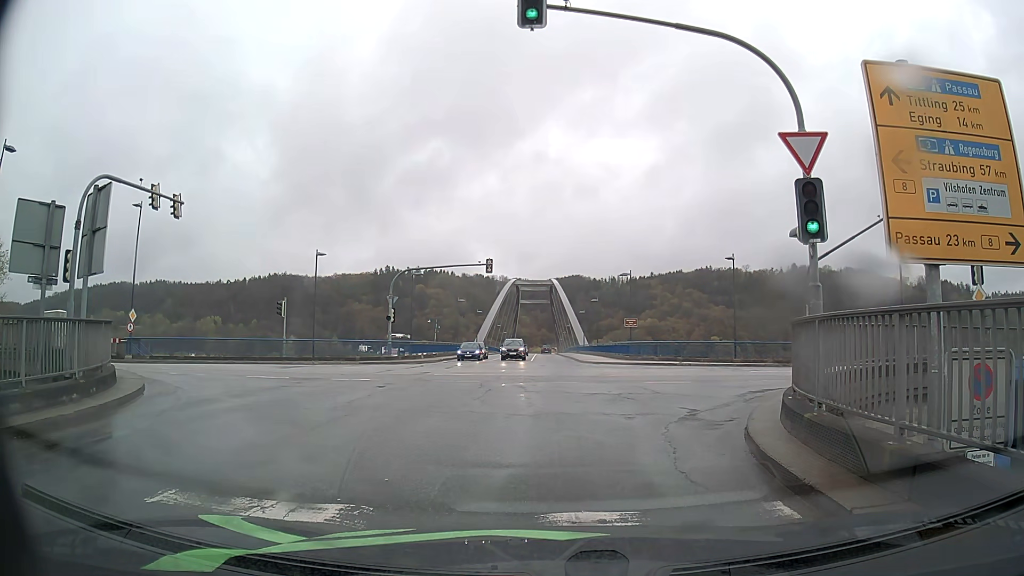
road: tertiary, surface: asphalt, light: Day
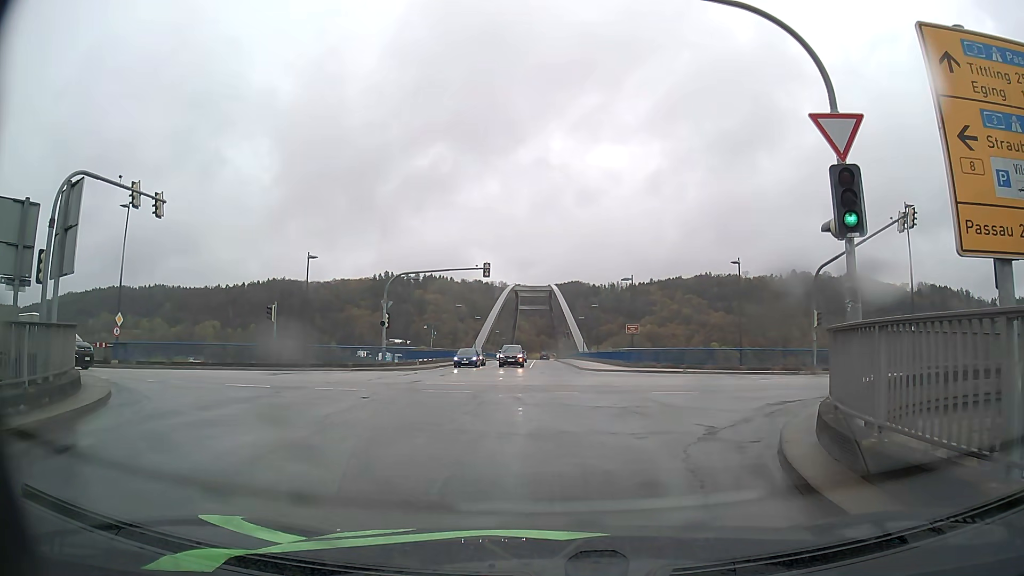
(0.0, +1.5) m; +1°
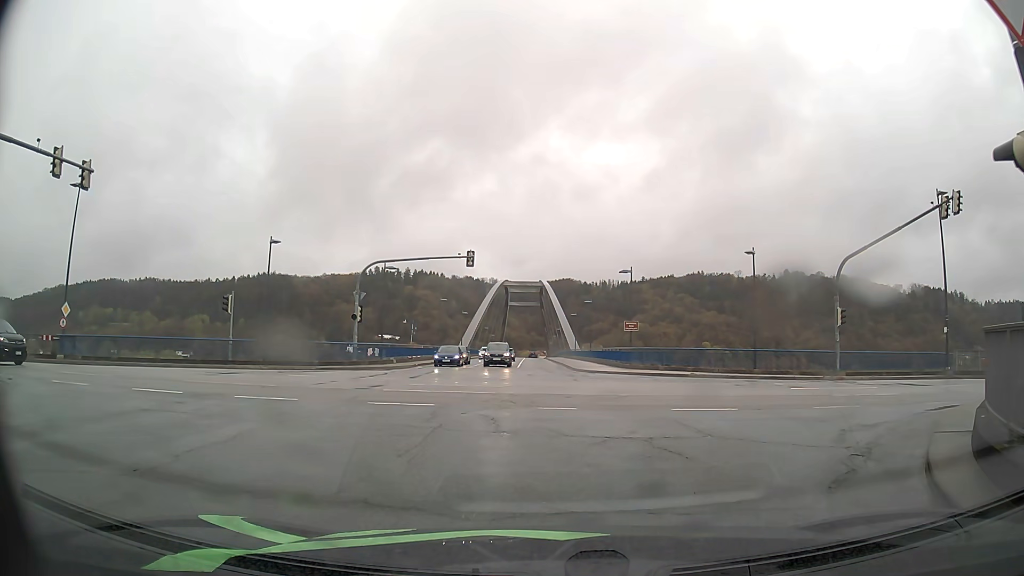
(0.0, +4.7) m; -1°
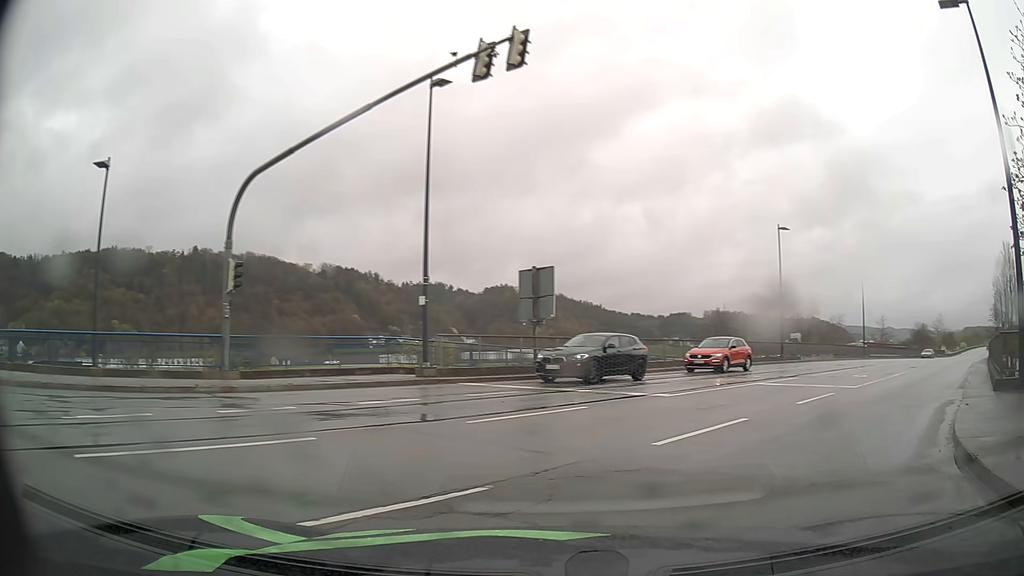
(+5.3, +13.9) m; +52°
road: primary
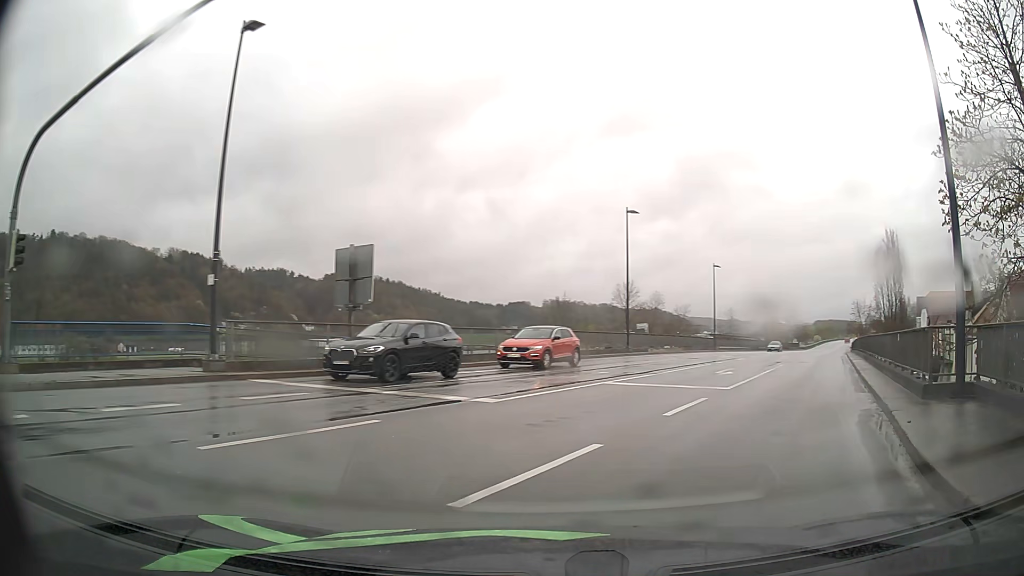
(+0.4, +3.4) m; +13°
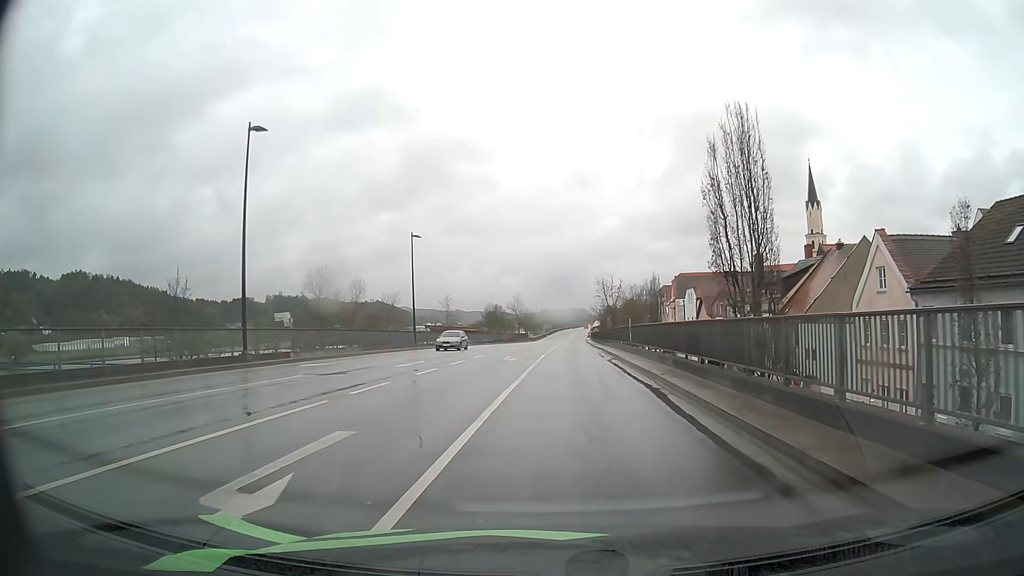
(+6.1, +17.6) m; +25°
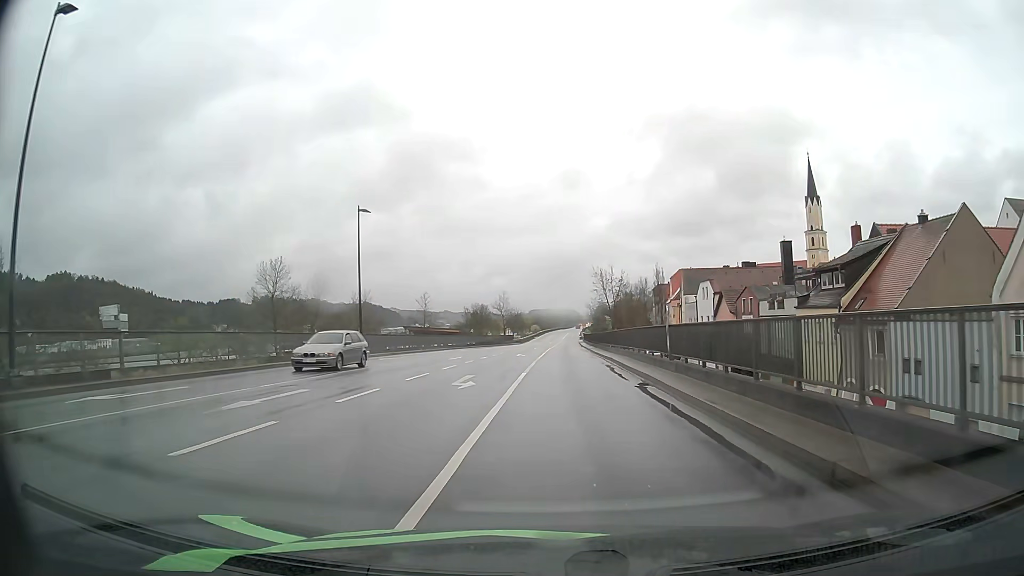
(+0.2, +13.2) m; +1°
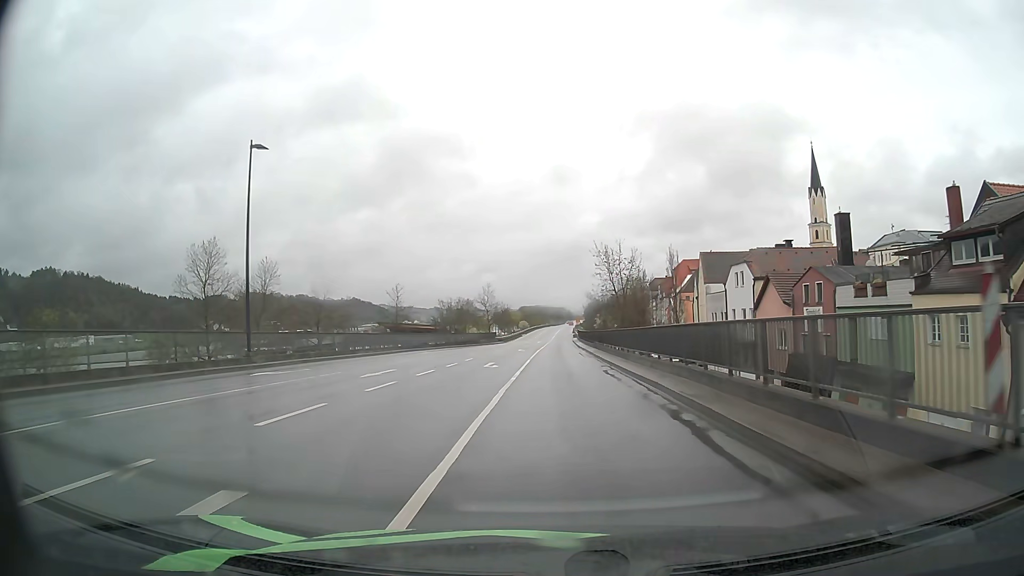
(+0.1, +15.6) m; +1°
(0, +10) (0, +20) (0, +30) (0, +40) (+1, +50) (+1, +60) (+1, +70) (+1, +80) (+2, +90) (+2, +100) m
